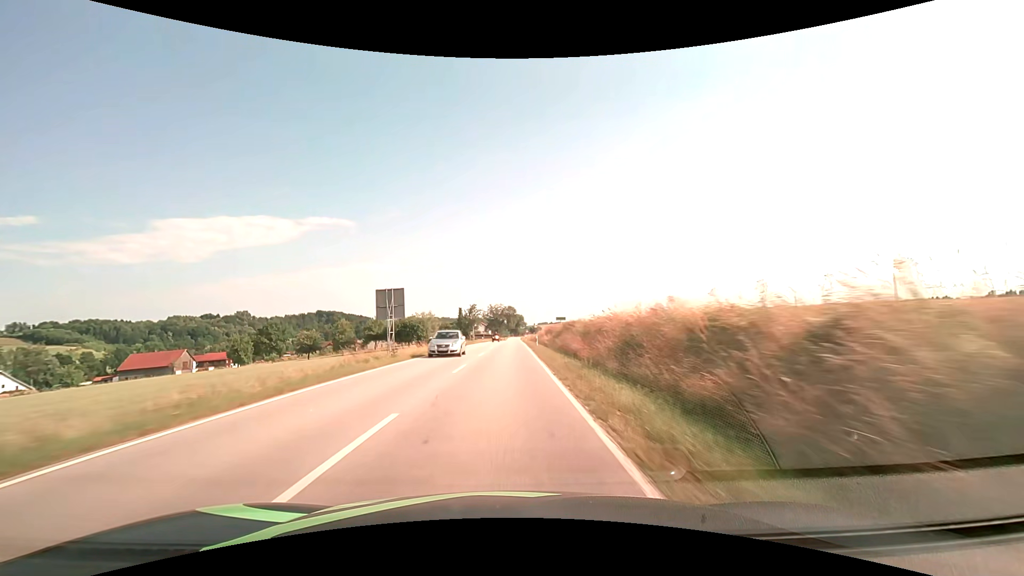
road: secondary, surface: asphalt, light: Day
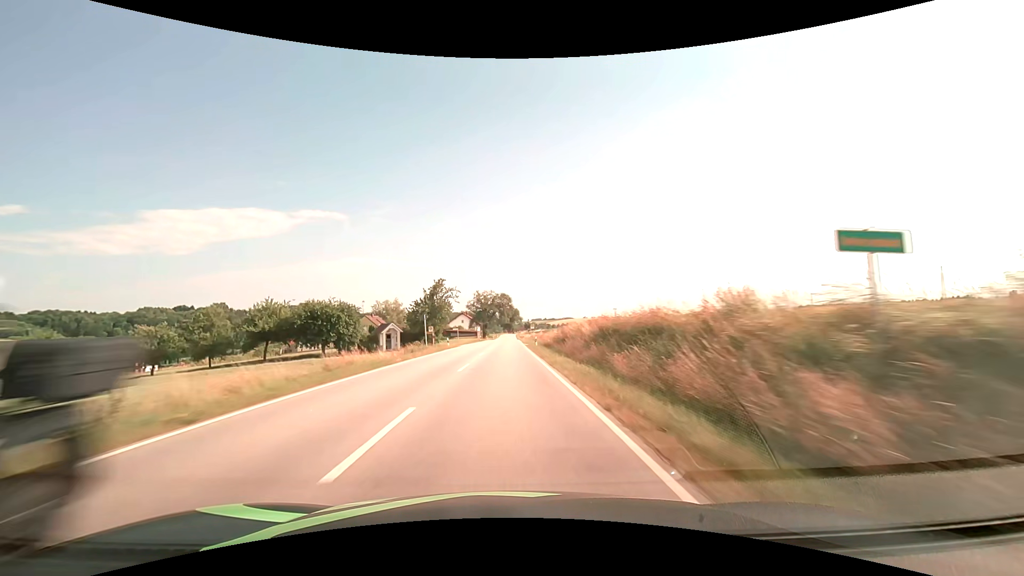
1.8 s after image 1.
(+0.3, +47.3) m; +1°
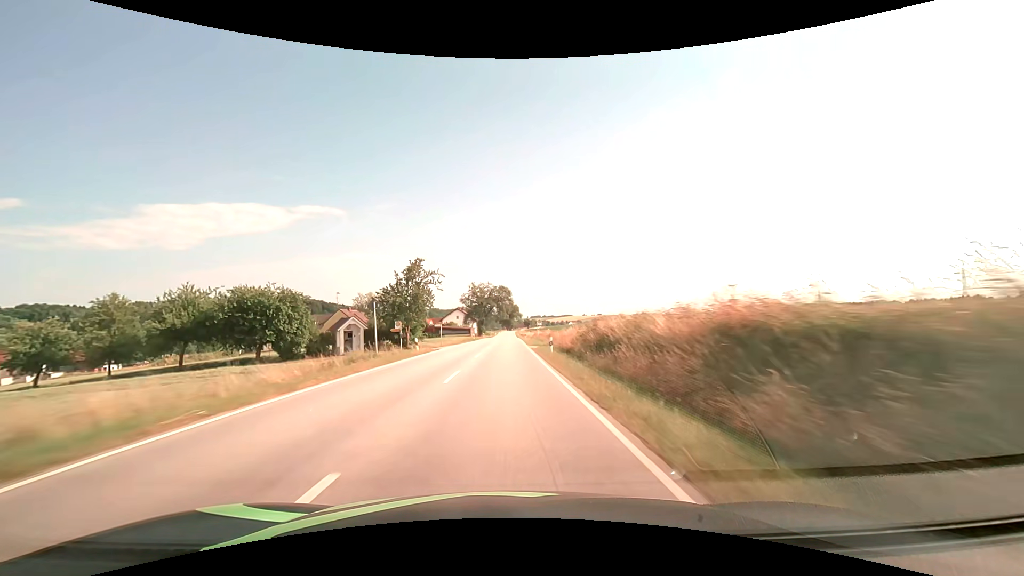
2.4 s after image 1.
(0.0, +15.8) m; 0°
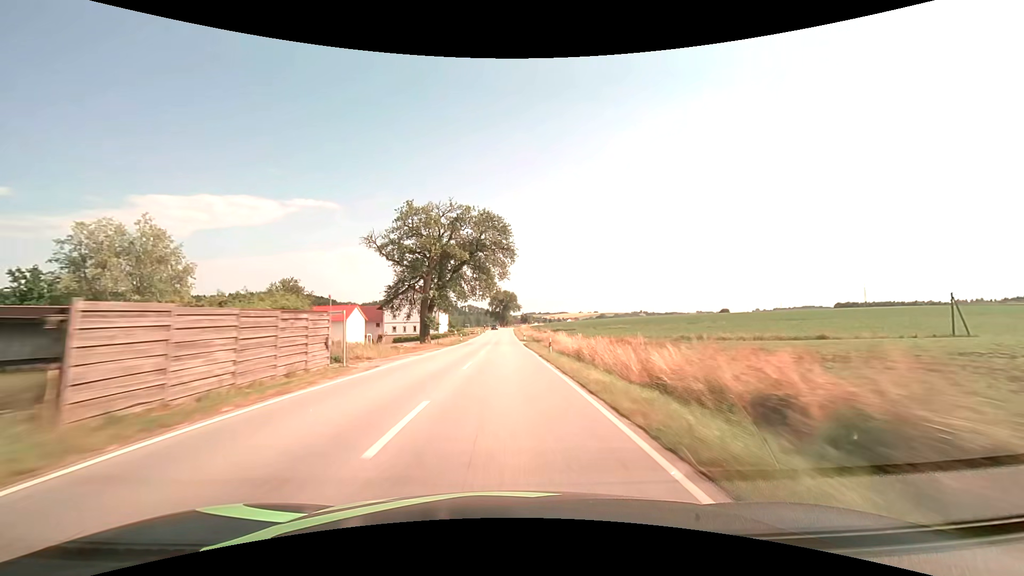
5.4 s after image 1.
(+0.3, +79.4) m; +1°
(0, +10) (0, +20) (0, +30) (0, +40) (0, +50) (0, +60) (0, +70) (0, +80) (0, +90) (0, +100) m
